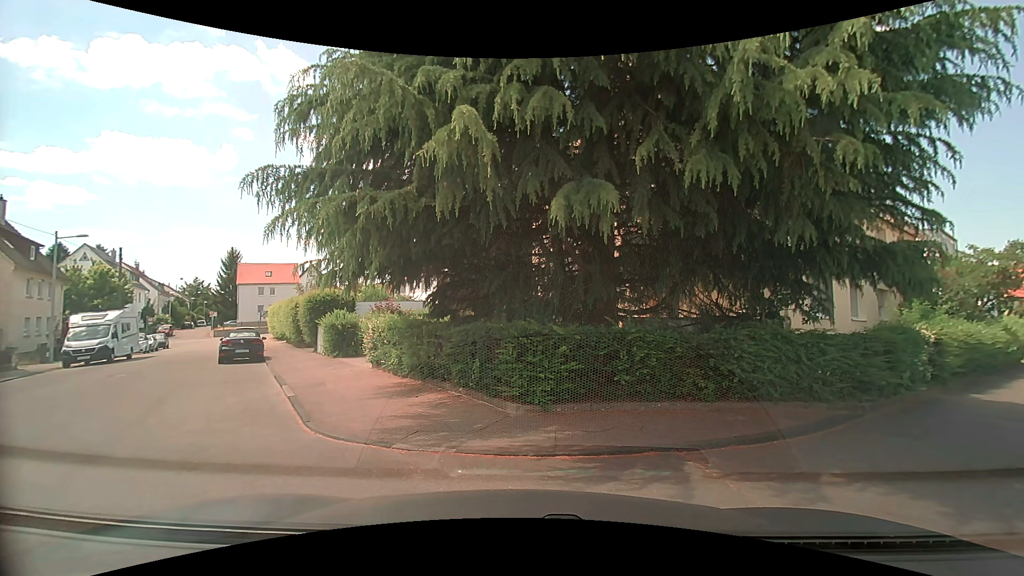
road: residential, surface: asphalt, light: Day
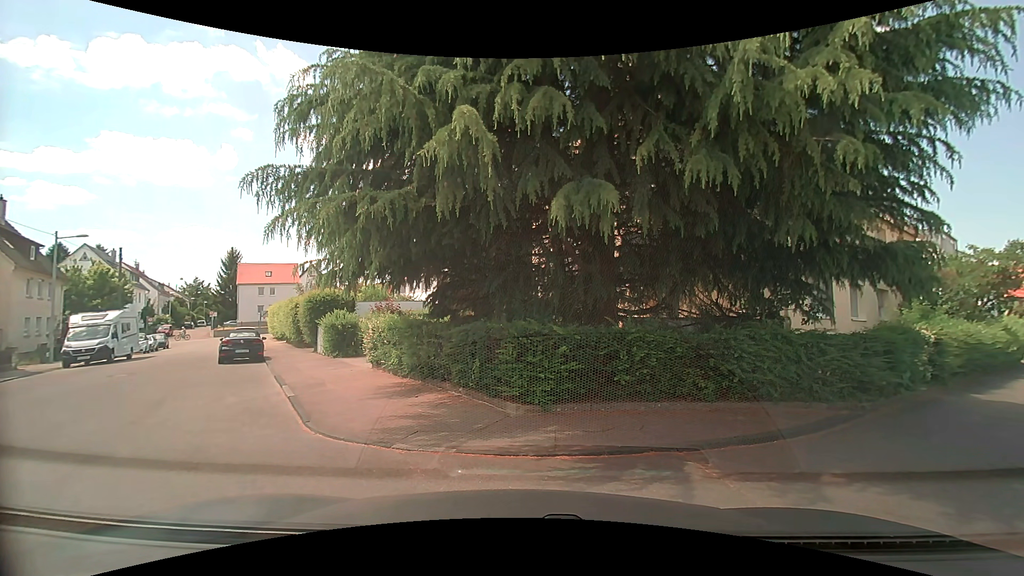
(0.0, 0.0) m; 0°
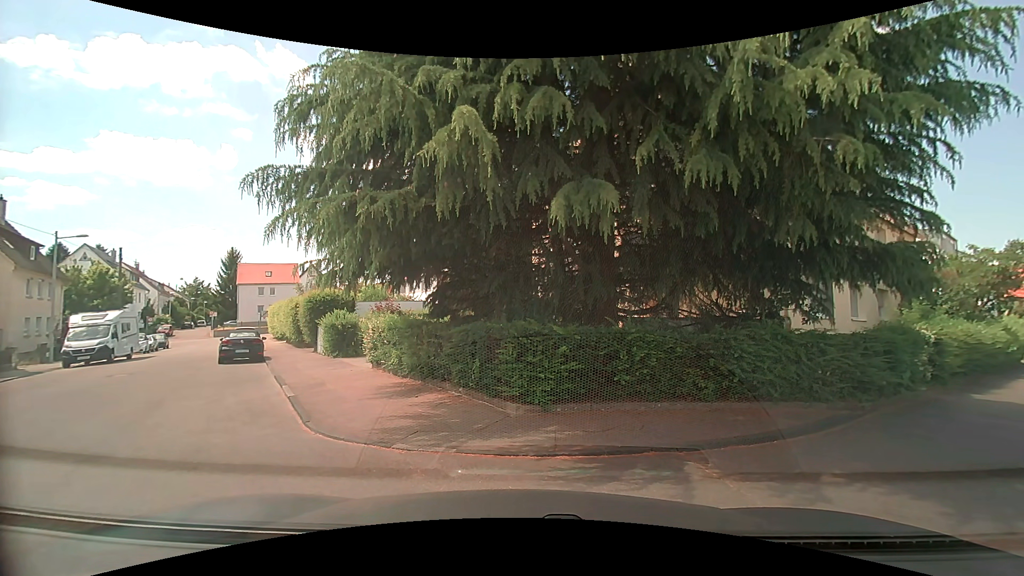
(0.0, 0.0) m; 0°
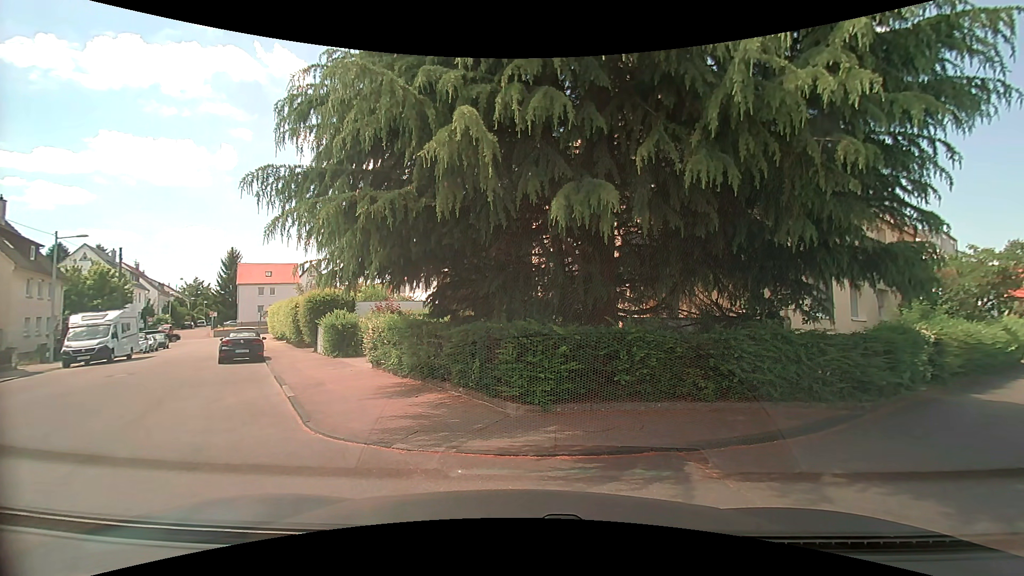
(0.0, 0.0) m; 0°
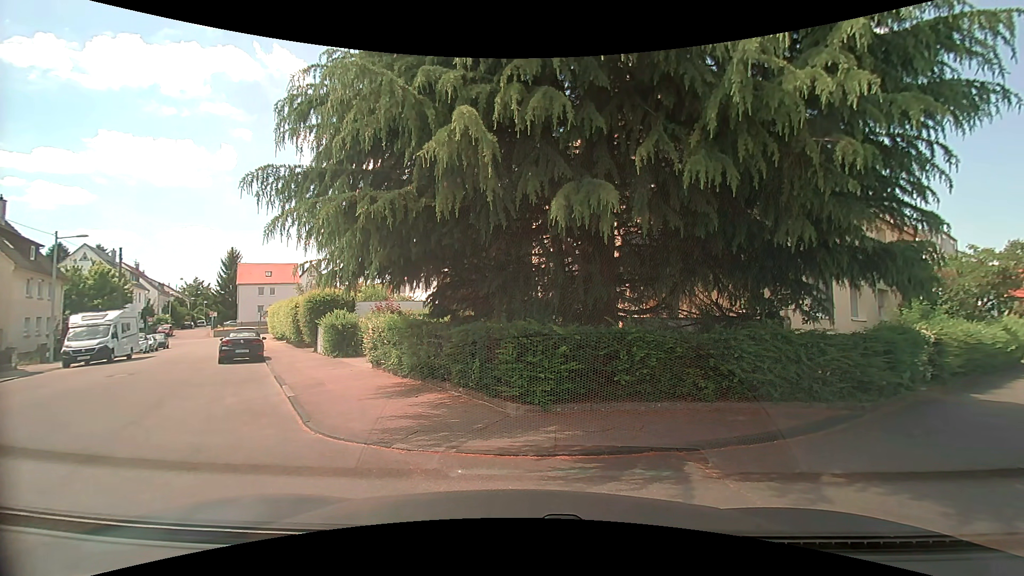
(0.0, 0.0) m; 0°
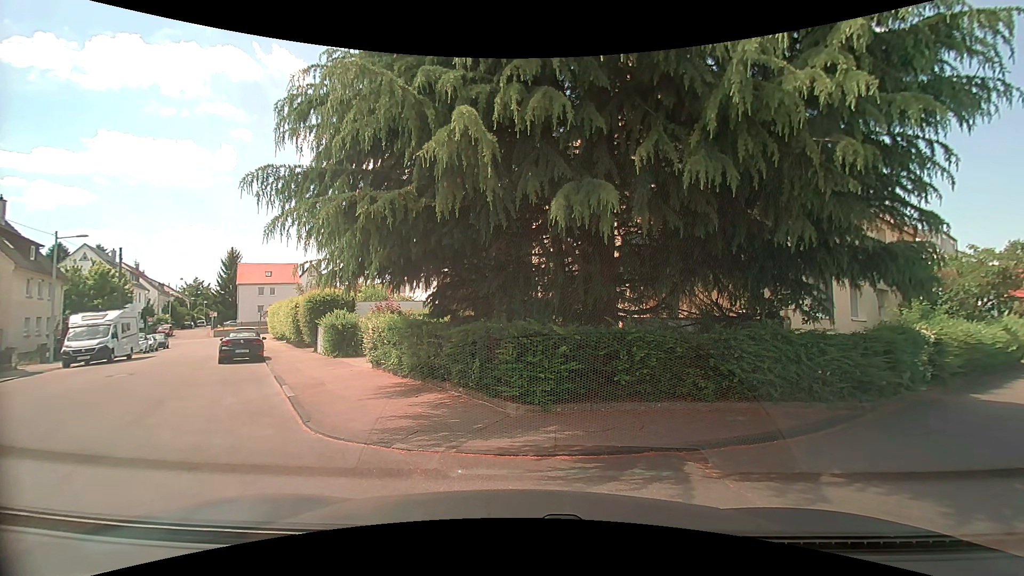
(0.0, 0.0) m; 0°
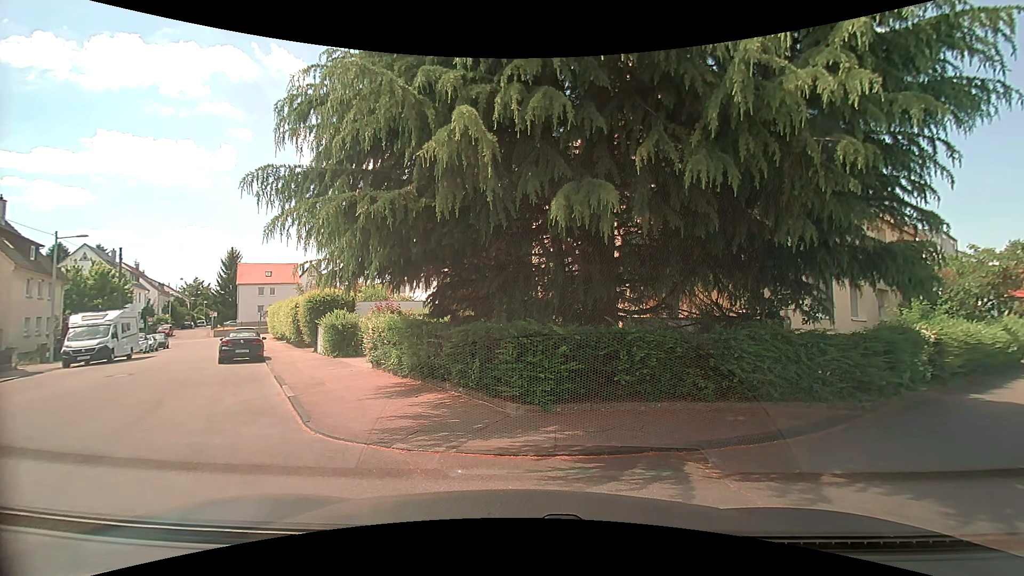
(0.0, 0.0) m; 0°
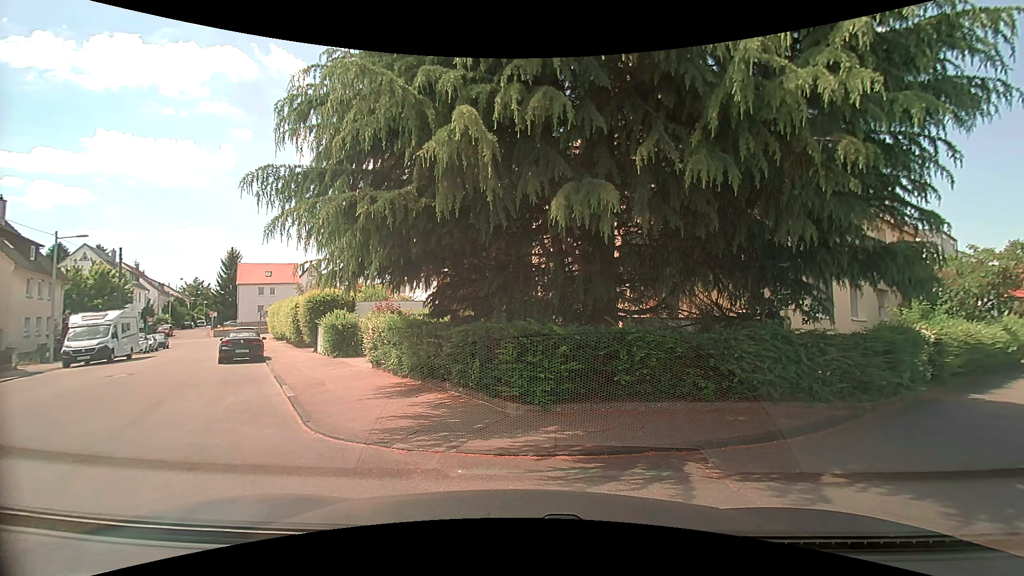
(0.0, 0.0) m; 0°
